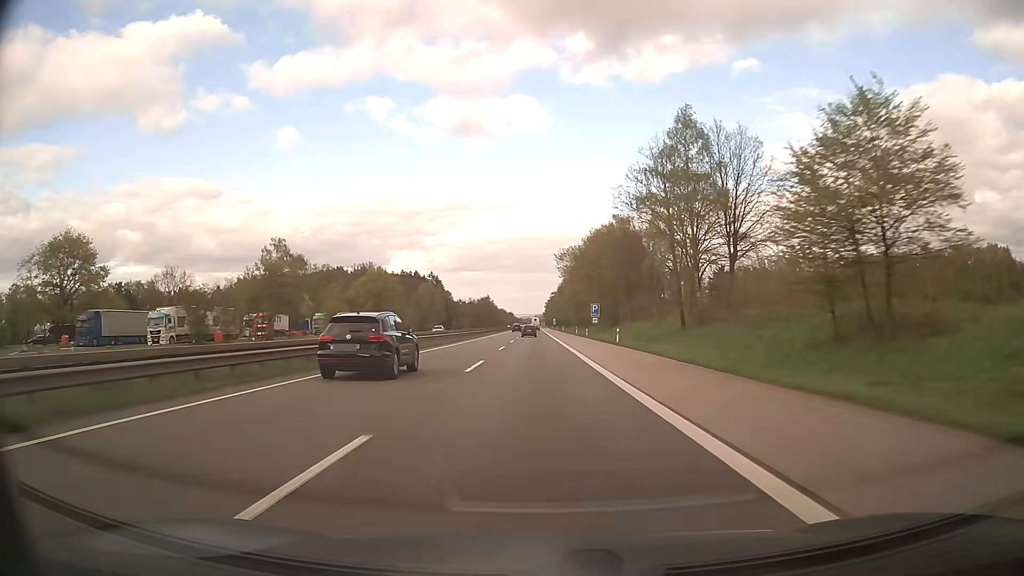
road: motorway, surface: asphalt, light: Day
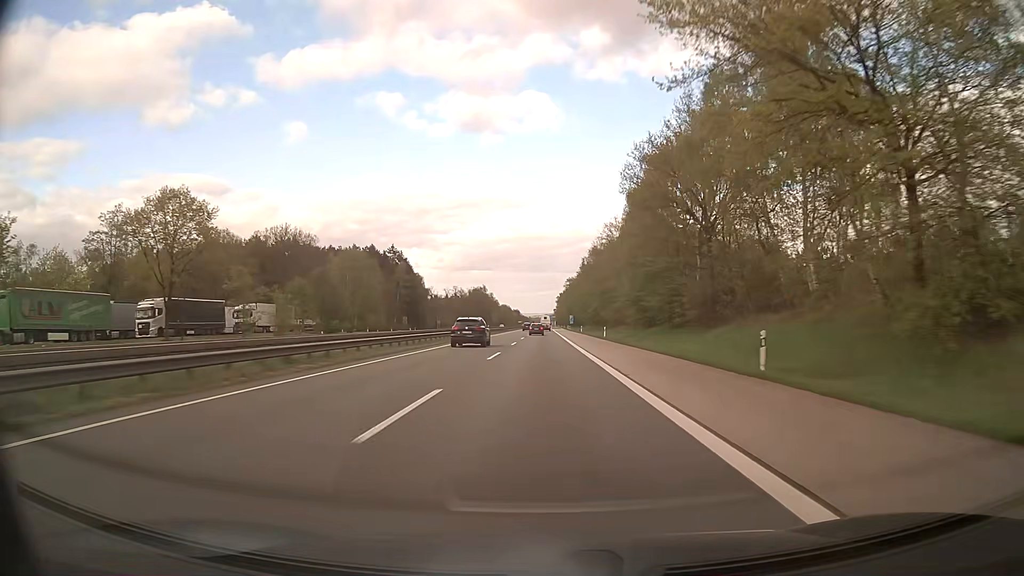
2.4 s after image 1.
(-0.4, +82.6) m; -1°
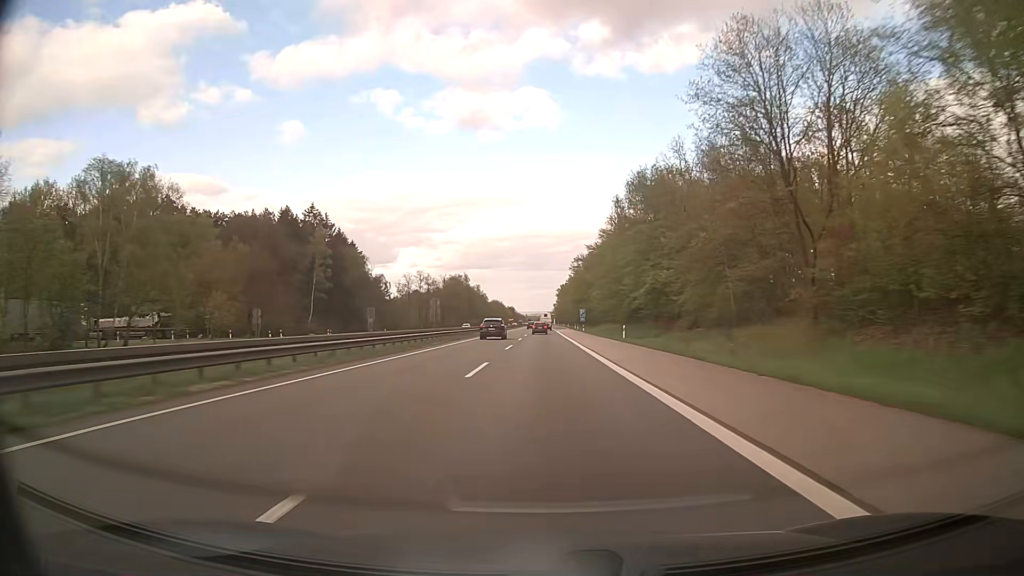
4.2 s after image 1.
(0.0, +61.7) m; 0°
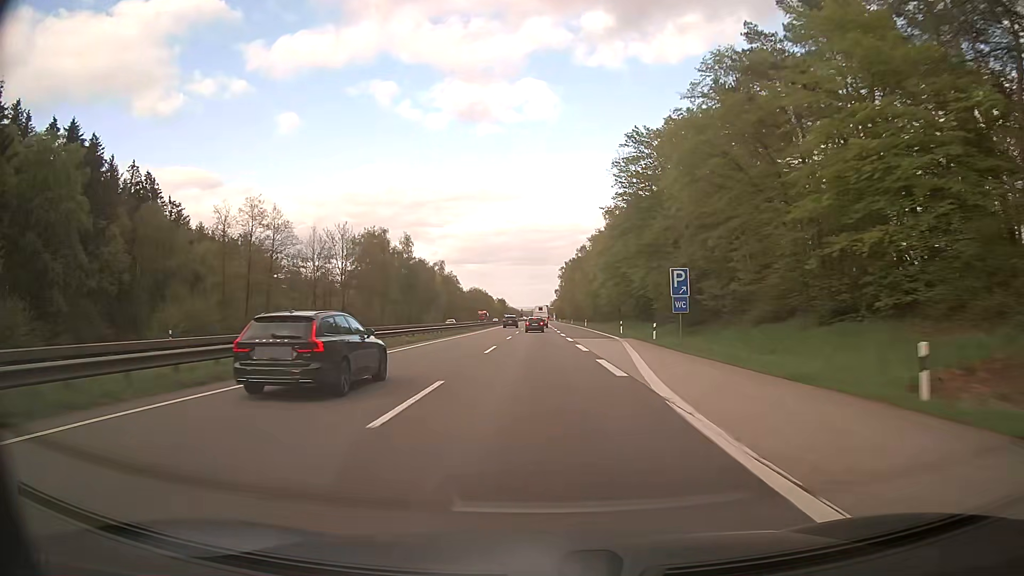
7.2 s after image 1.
(+0.1, +95.9) m; 0°
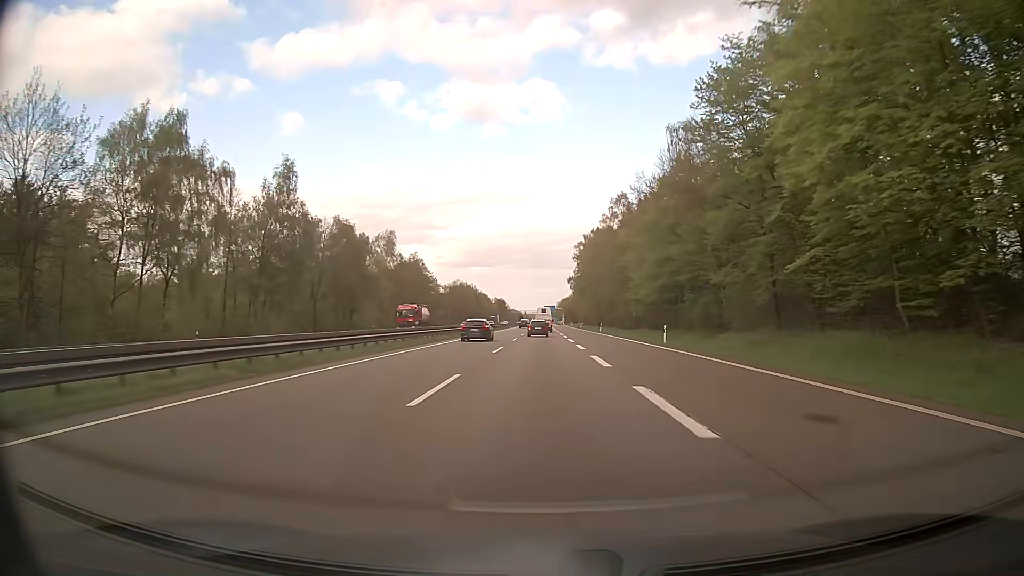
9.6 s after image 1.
(-0.4, +67.8) m; -1°
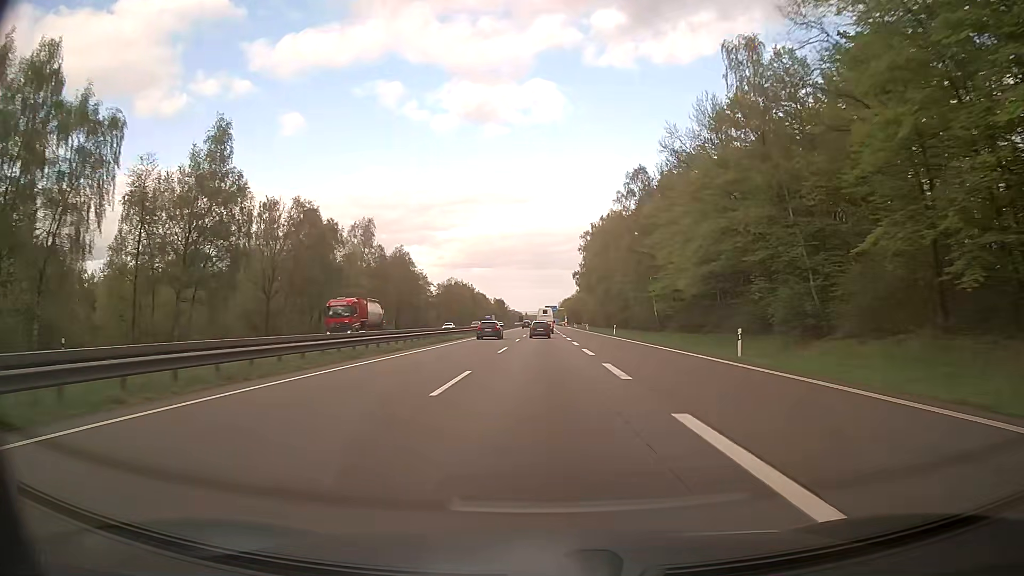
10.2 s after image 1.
(0.0, +16.0) m; 0°
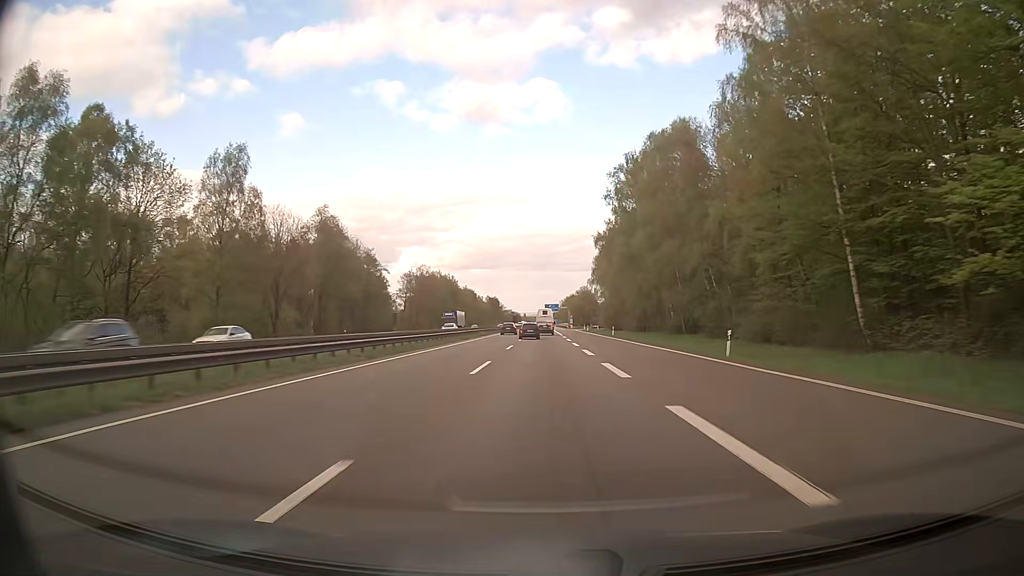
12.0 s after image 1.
(+0.1, +47.2) m; 0°
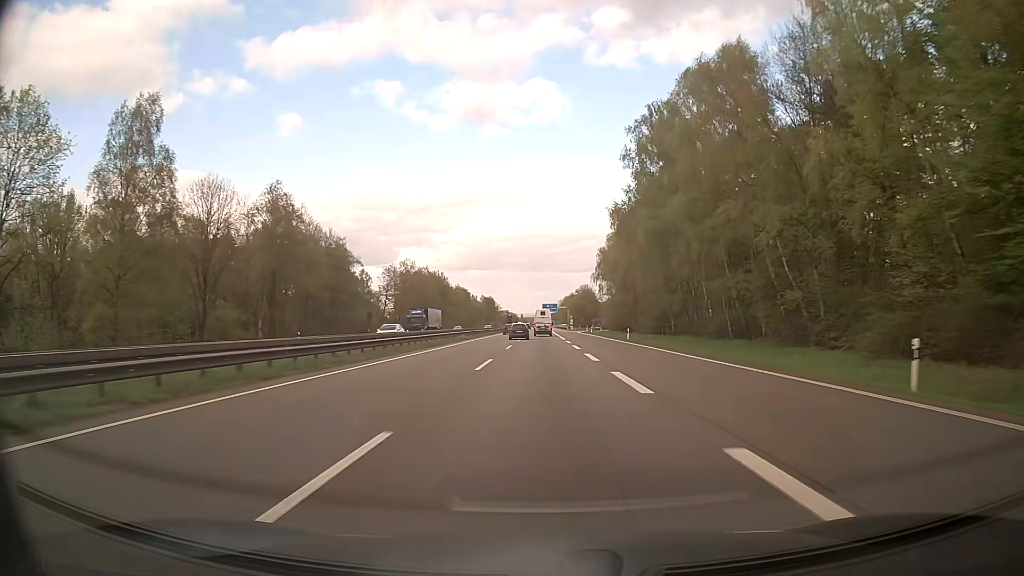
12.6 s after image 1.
(+0.1, +15.7) m; 0°
(0, +10) (0, +20) (0, +30) (0, +40) (0, +50) (0, +60) (0, +70) (0, +80) (0, +90) (0, +100) m
